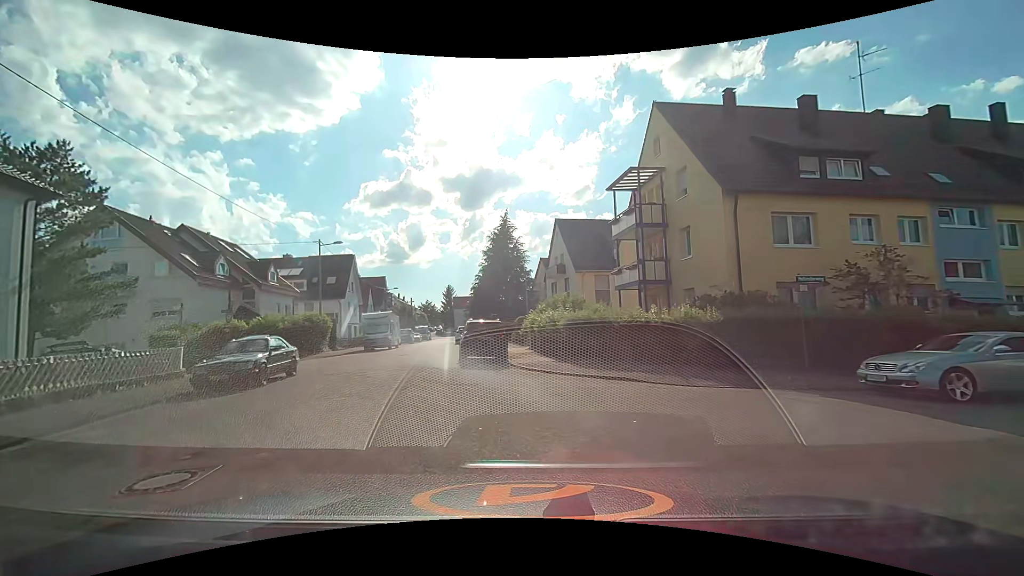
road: residential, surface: asphalt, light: Day
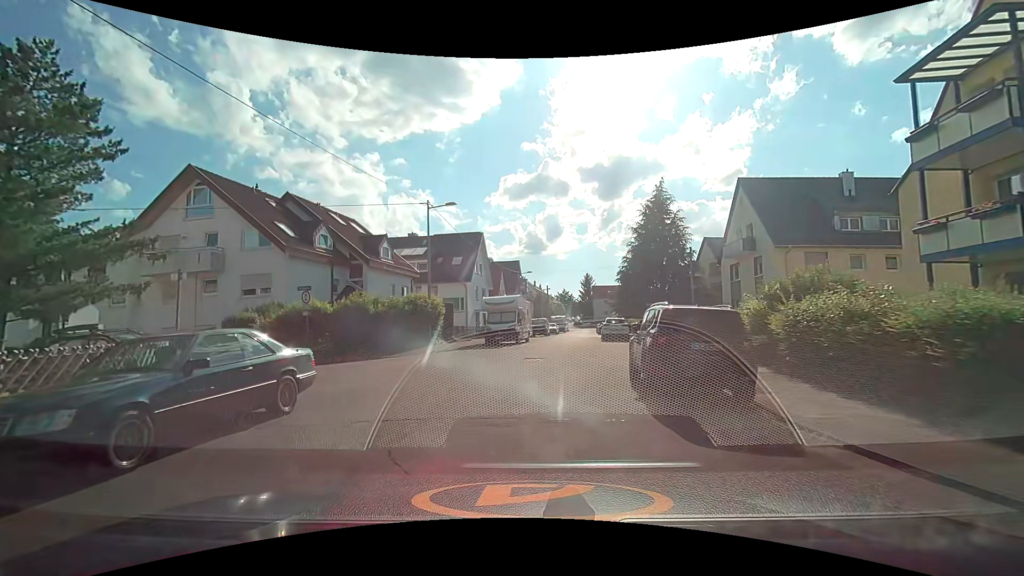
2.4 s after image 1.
(-1.3, +10.3) m; -14°
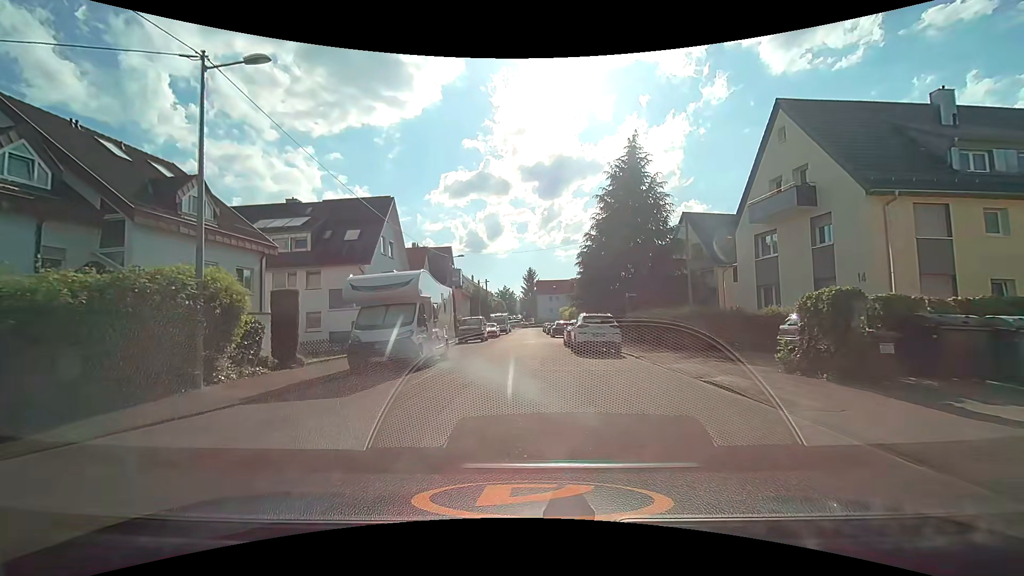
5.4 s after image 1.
(+0.5, +15.1) m; +6°
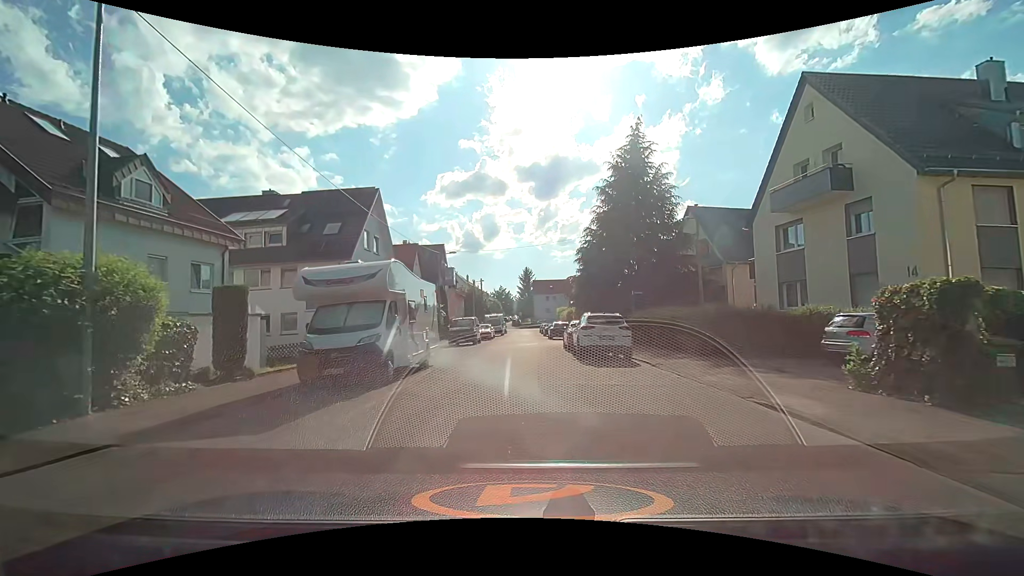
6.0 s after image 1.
(0.0, +2.8) m; +2°
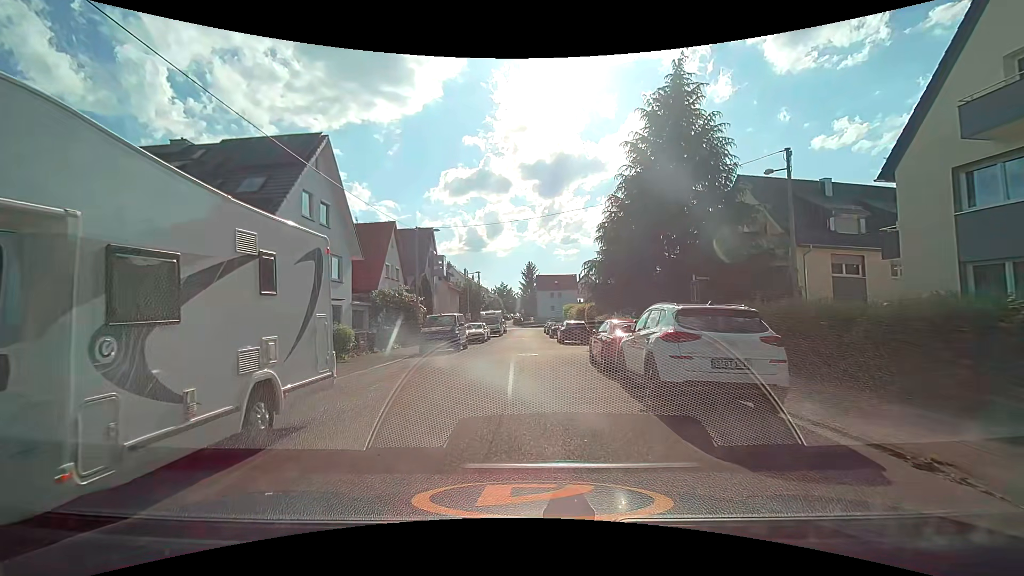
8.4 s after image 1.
(-0.2, +9.8) m; -1°
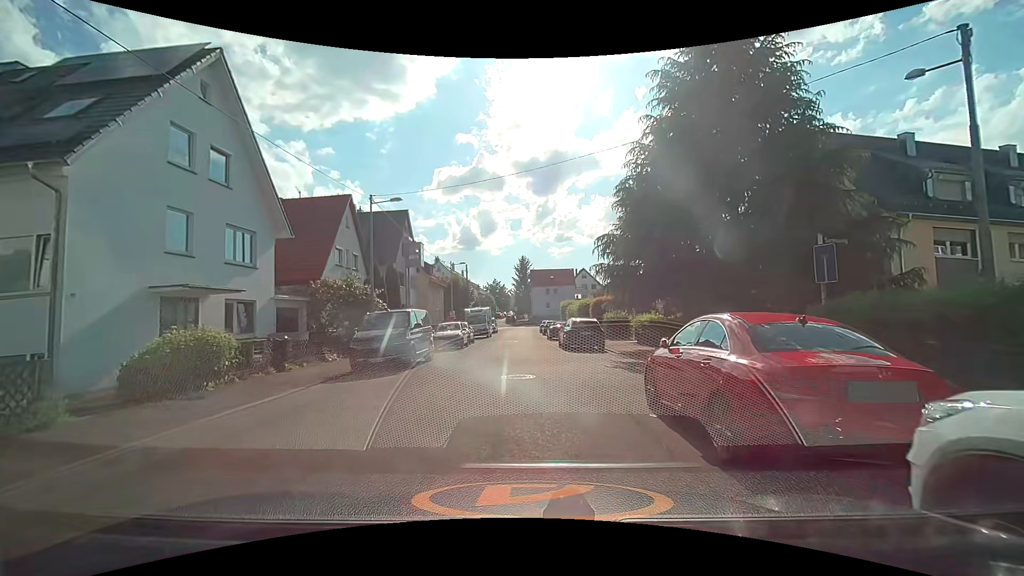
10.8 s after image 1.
(+0.1, +8.4) m; +1°
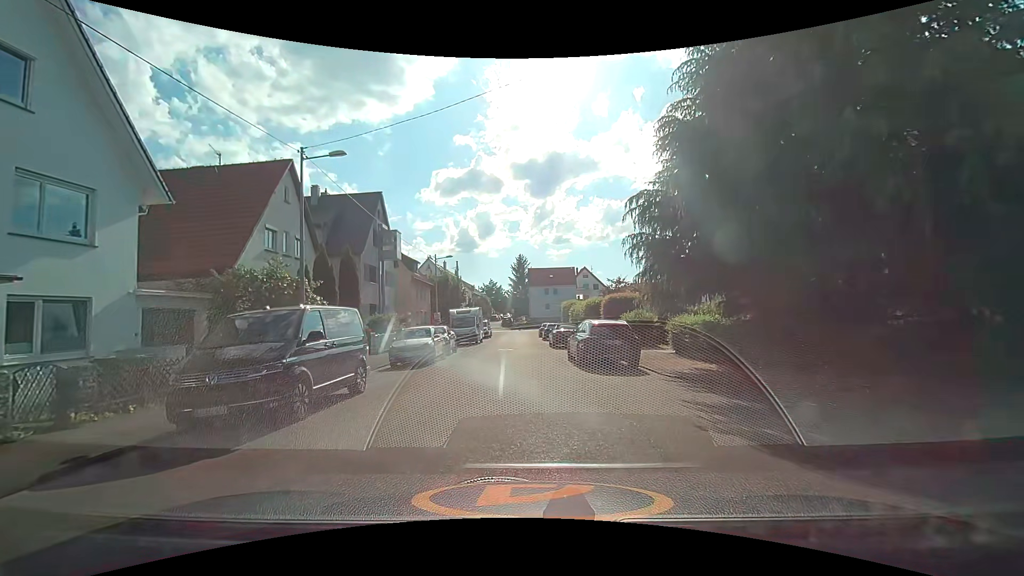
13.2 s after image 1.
(0.0, +7.4) m; 0°
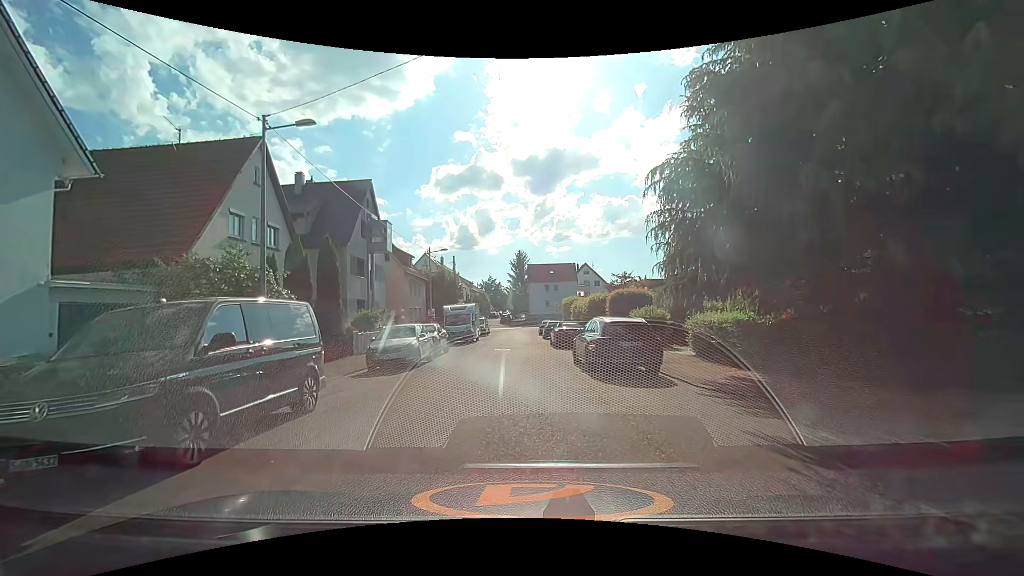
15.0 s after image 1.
(+0.1, +2.5) m; +2°
(0, +10) (-1, +20) (-1, +30) (-2, +40) (-2, +50) (-2, +60) (-1, +70) (+1, +80) (+8, +87) (+17, +92) m
